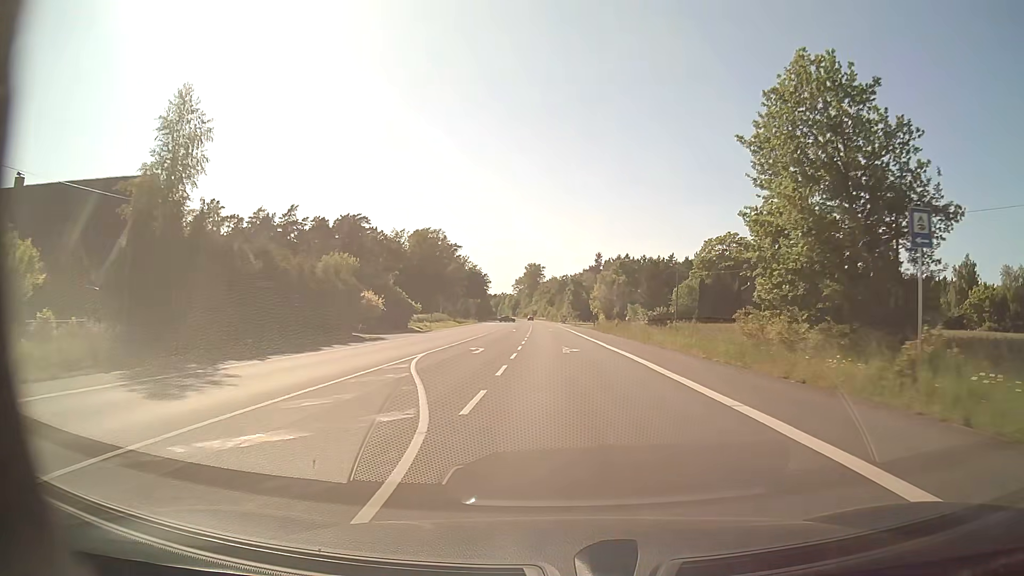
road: secondary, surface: asphalt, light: Day
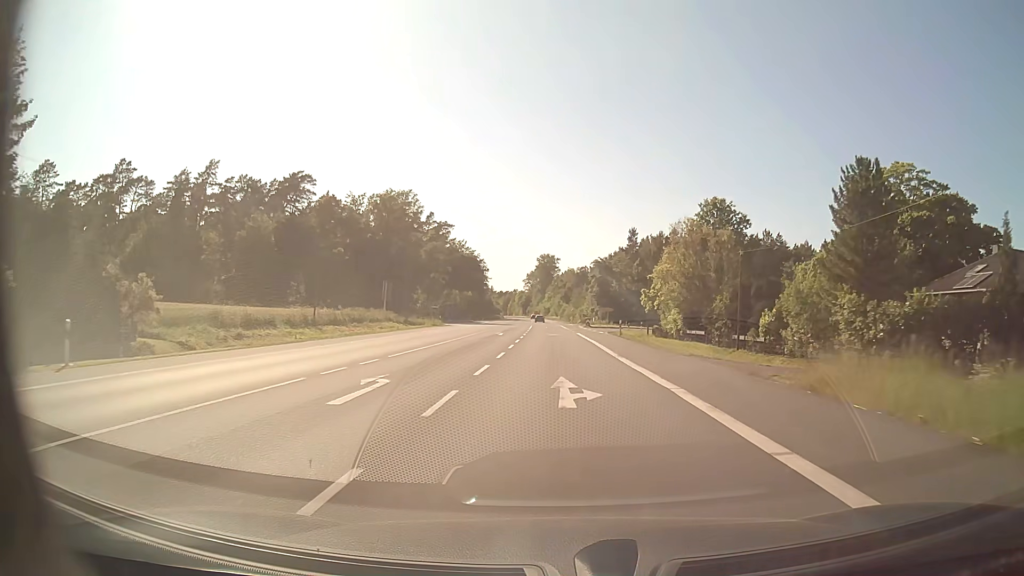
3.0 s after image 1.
(-0.4, +54.8) m; -1°
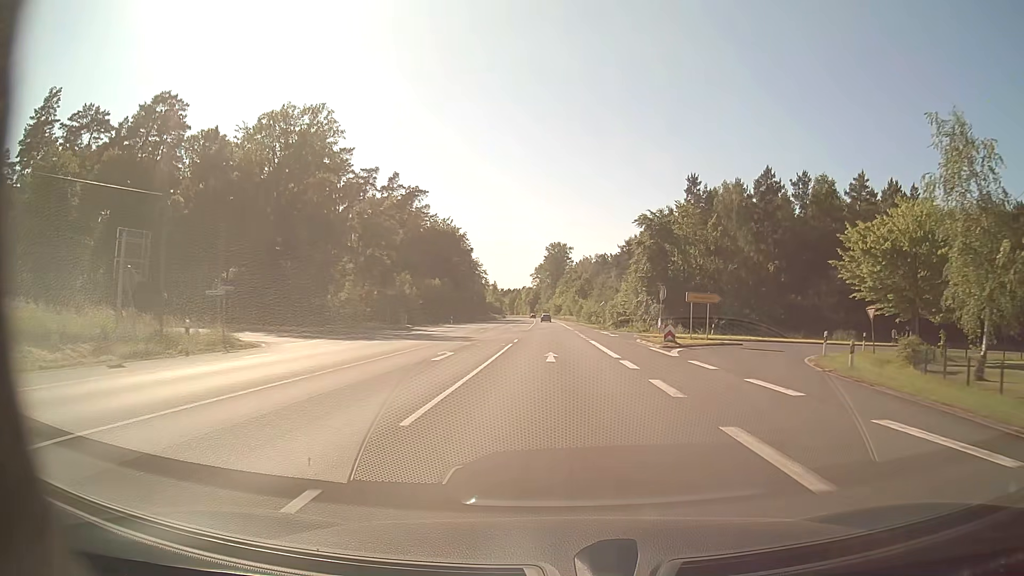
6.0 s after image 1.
(-0.6, +55.4) m; -1°
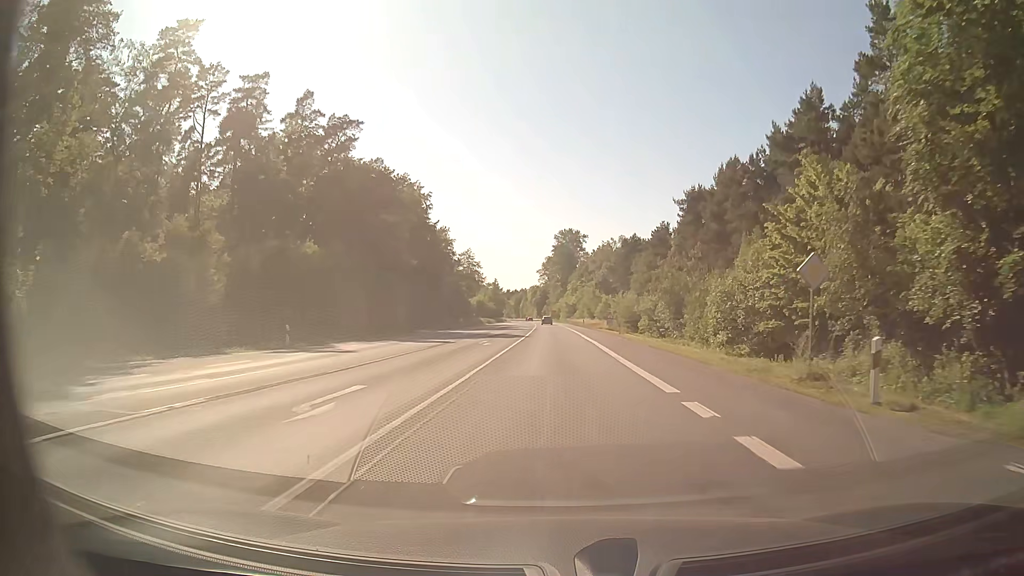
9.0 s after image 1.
(-0.1, +55.5) m; 0°
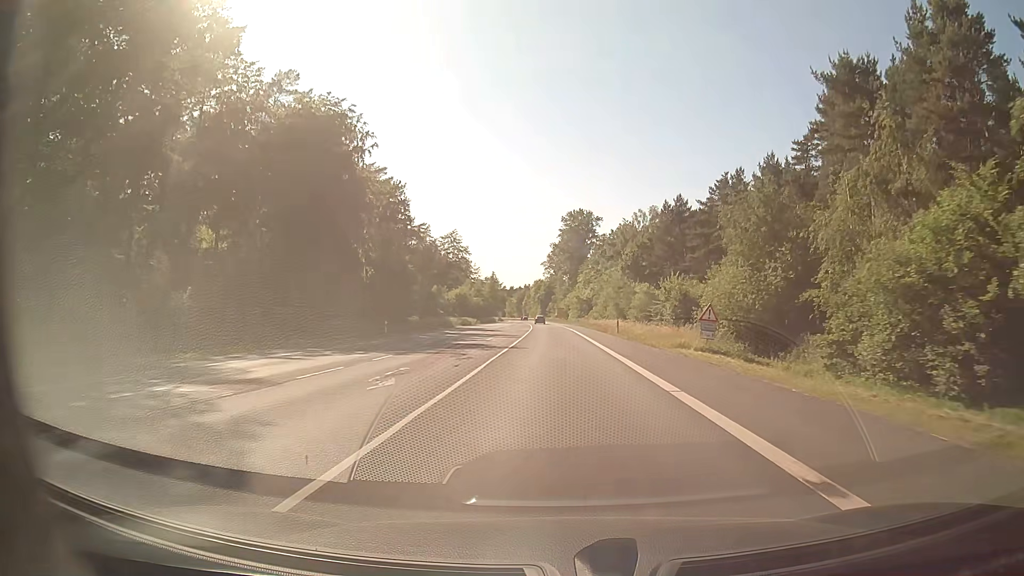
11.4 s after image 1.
(-0.2, +44.4) m; -1°
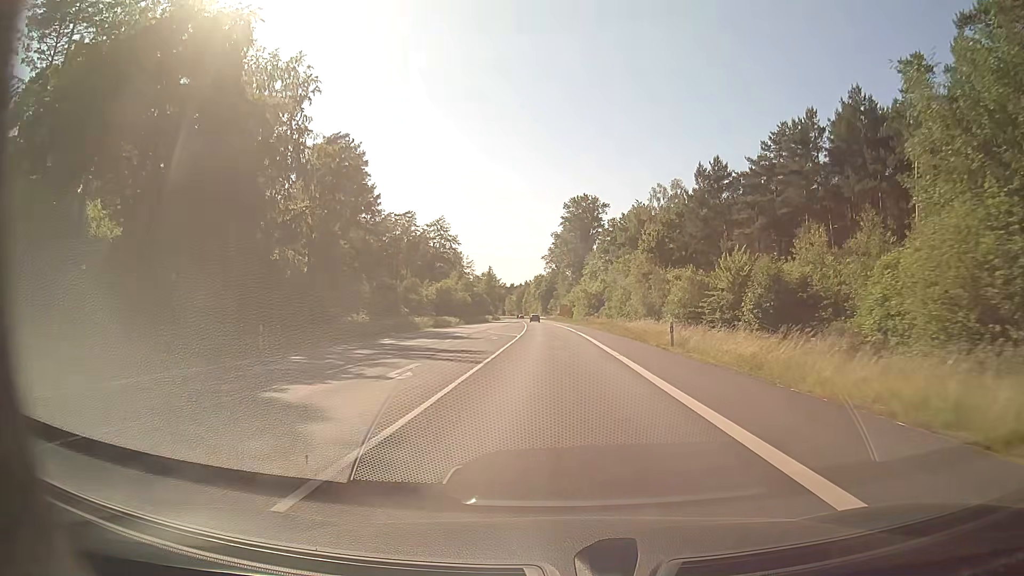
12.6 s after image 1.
(0.0, +22.2) m; 0°
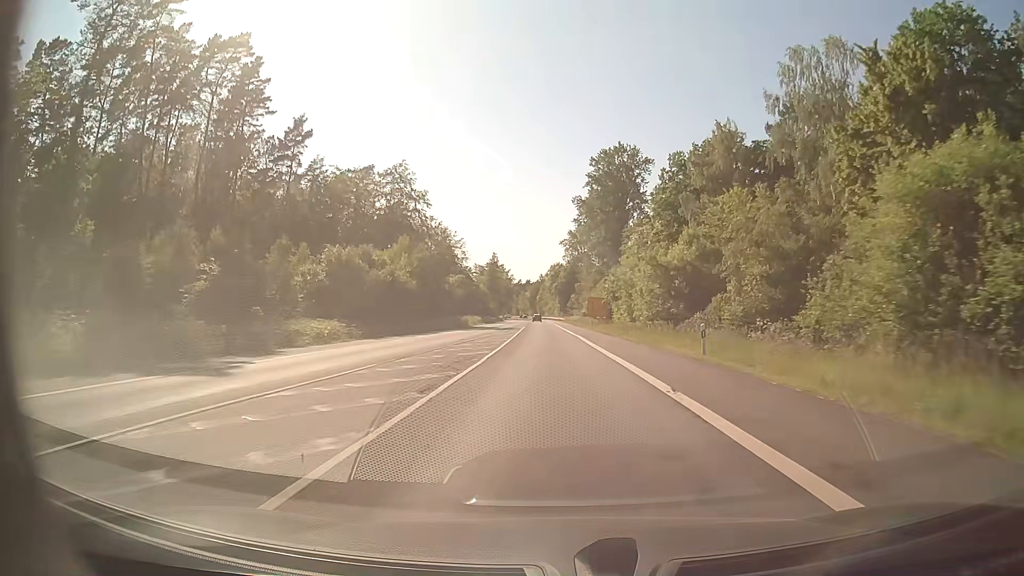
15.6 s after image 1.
(-0.6, +55.4) m; -2°
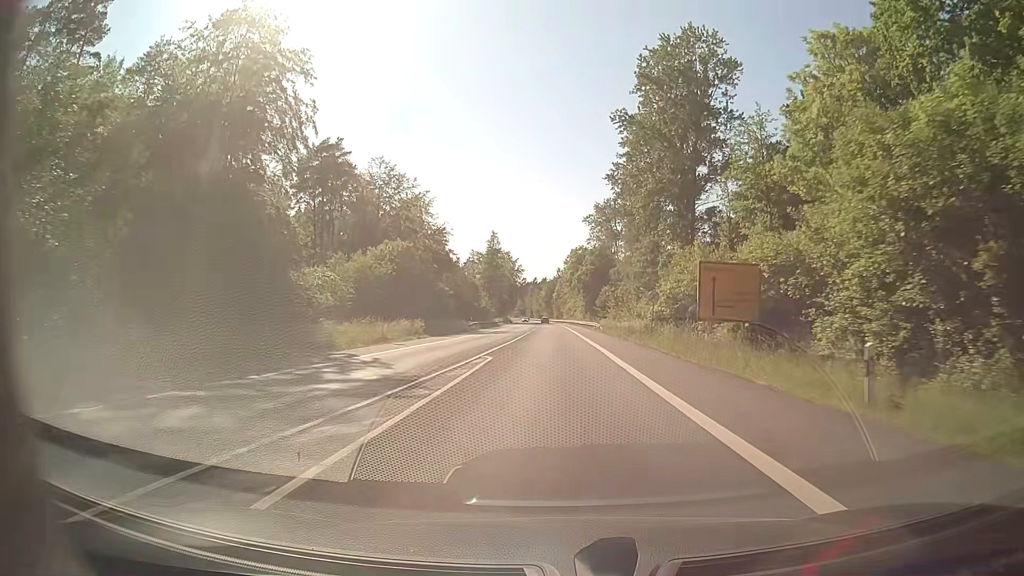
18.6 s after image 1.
(-0.8, +55.6) m; -1°
(0, +10) (0, +20) (0, +30) (0, +40) (0, +50) (0, +60) (0, +70) (-1, +80) (-1, +90) (-1, +100) m
